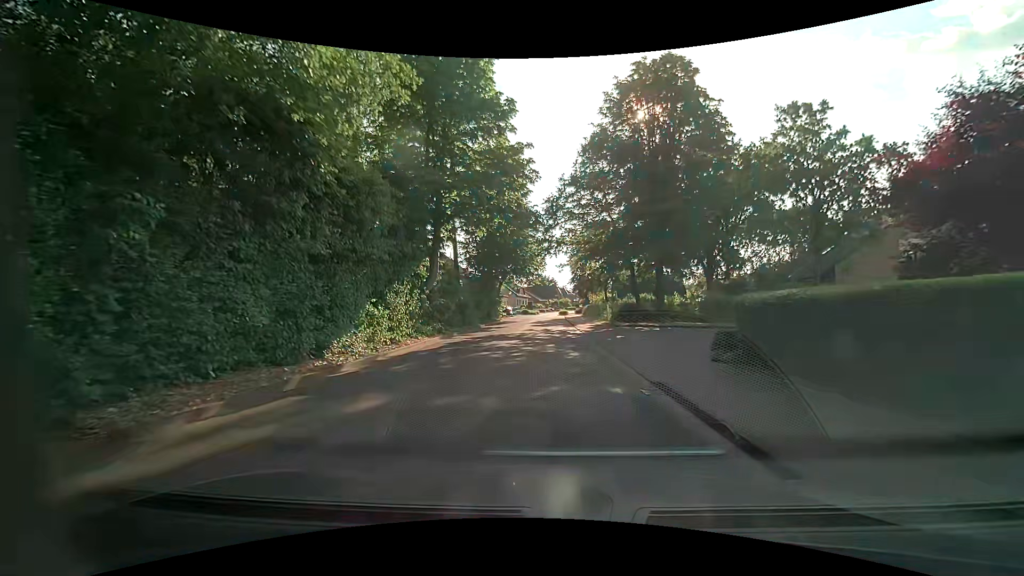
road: residential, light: Day
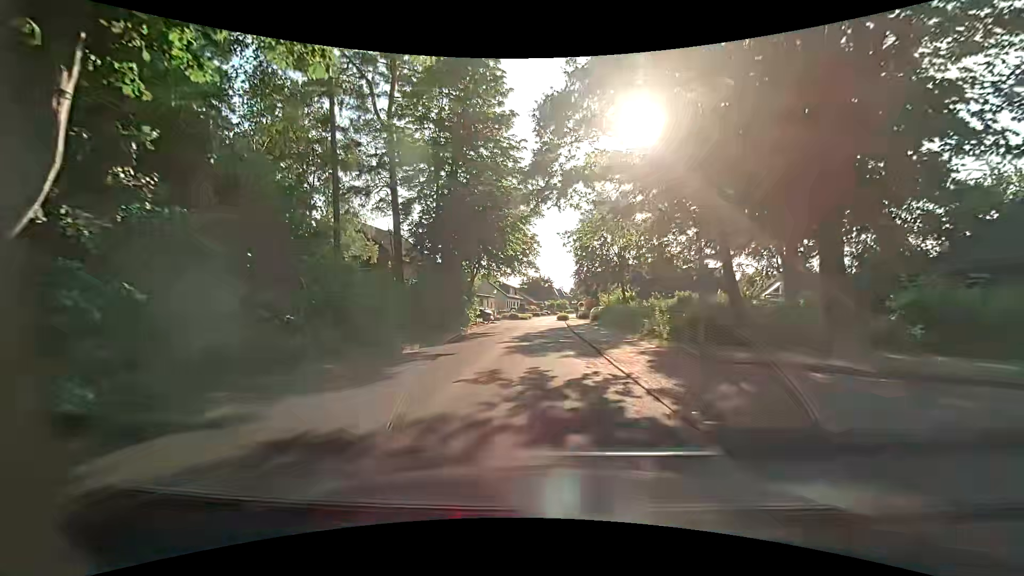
(-0.1, +18.7) m; -1°
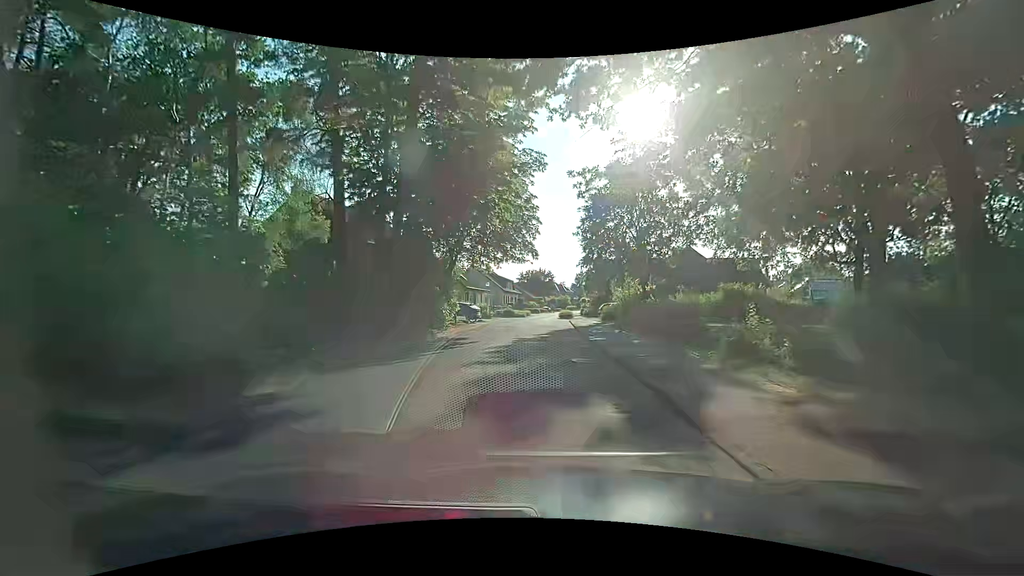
(+0.1, +9.2) m; 0°
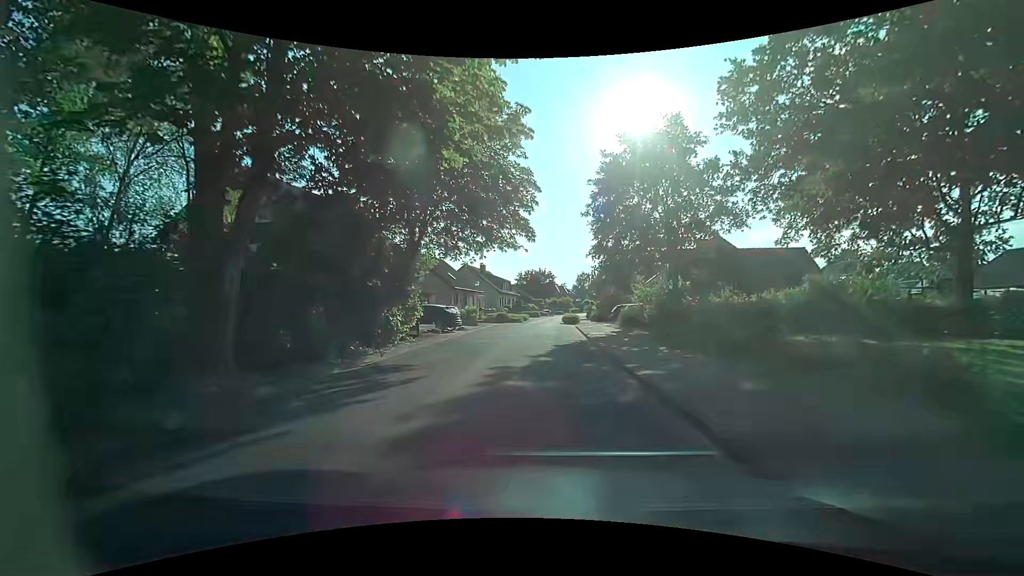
(+0.1, +9.1) m; +2°
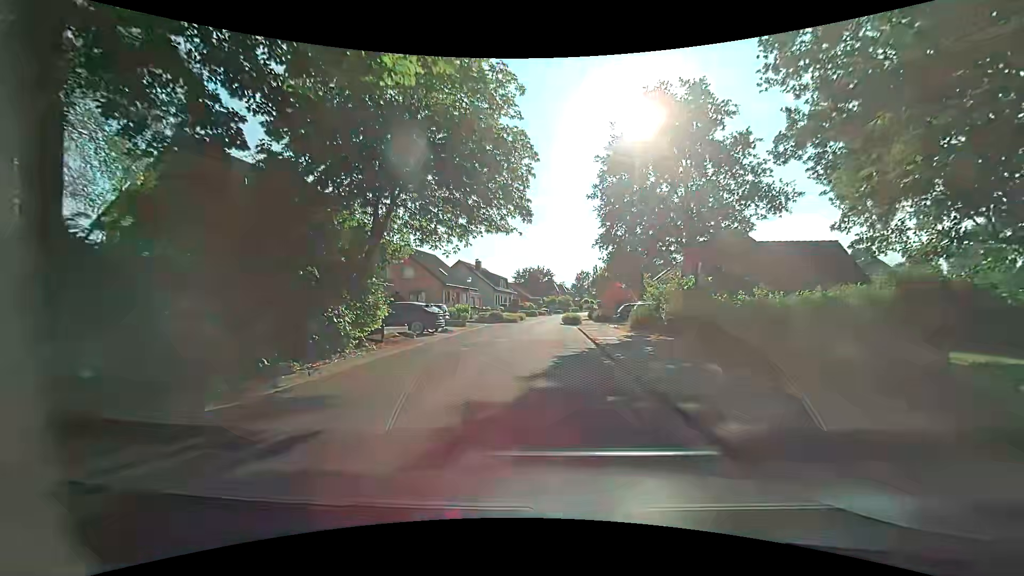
(-0.1, +4.4) m; -2°
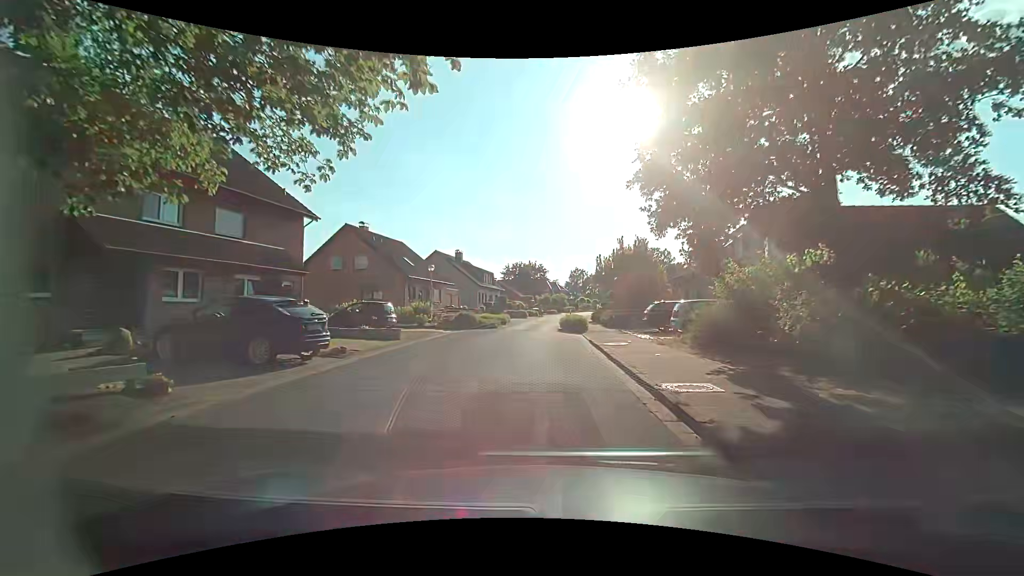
(+0.3, +12.3) m; +2°
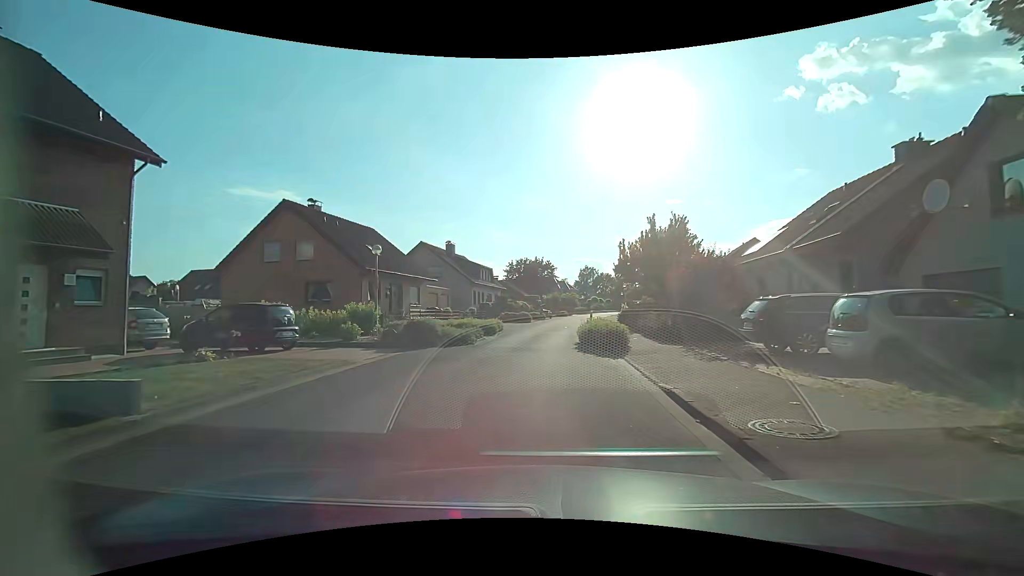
(0.0, +11.7) m; 0°
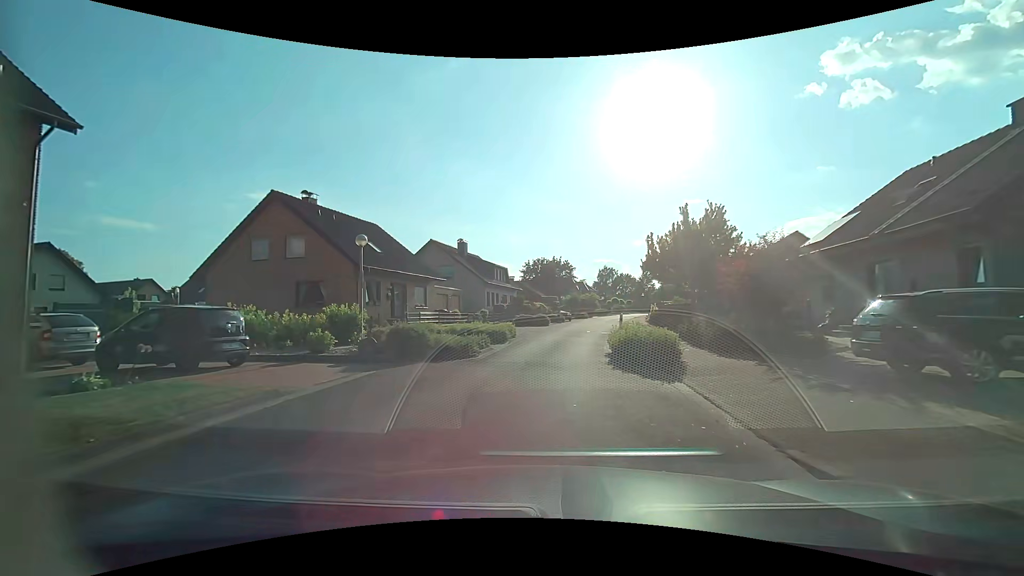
(-0.1, +3.9) m; -3°
